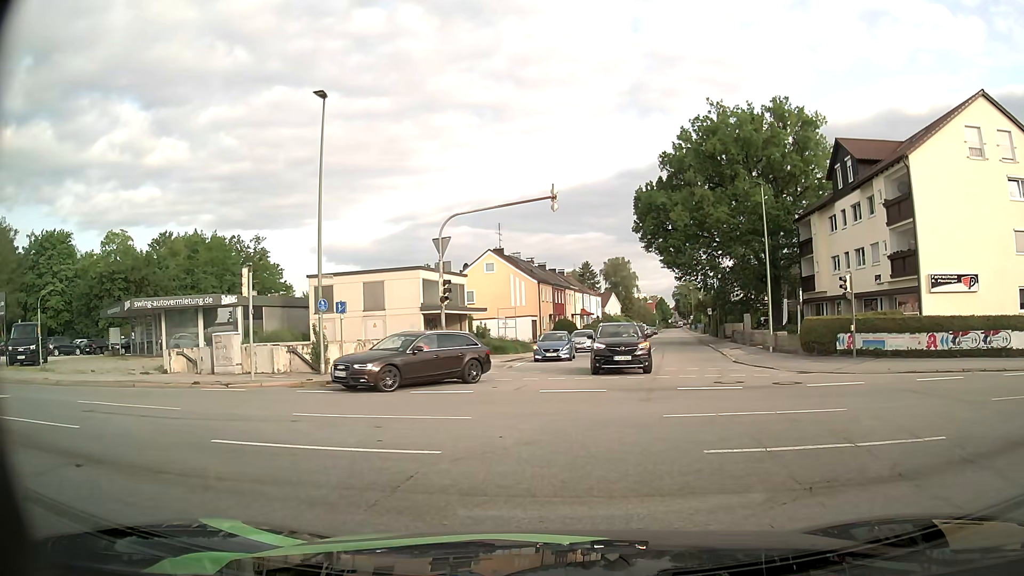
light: Day
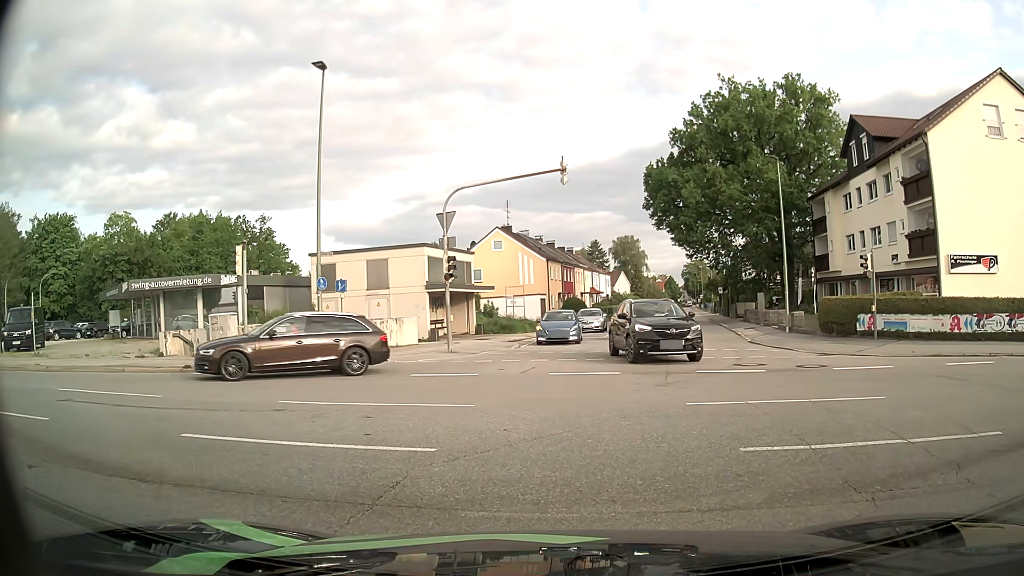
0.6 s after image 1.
(0.0, +1.0) m; +2°
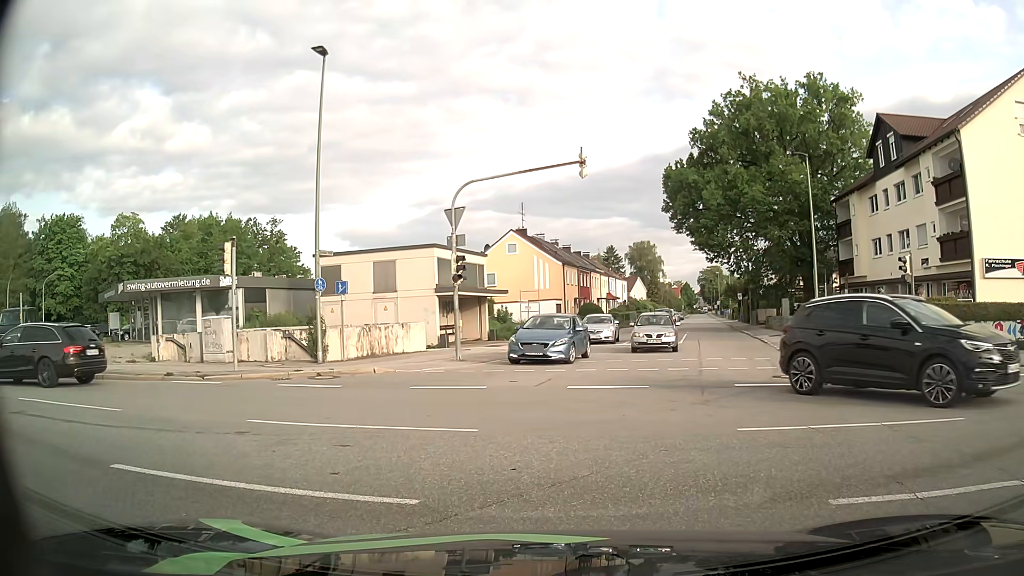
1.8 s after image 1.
(0.0, +1.8) m; -1°
